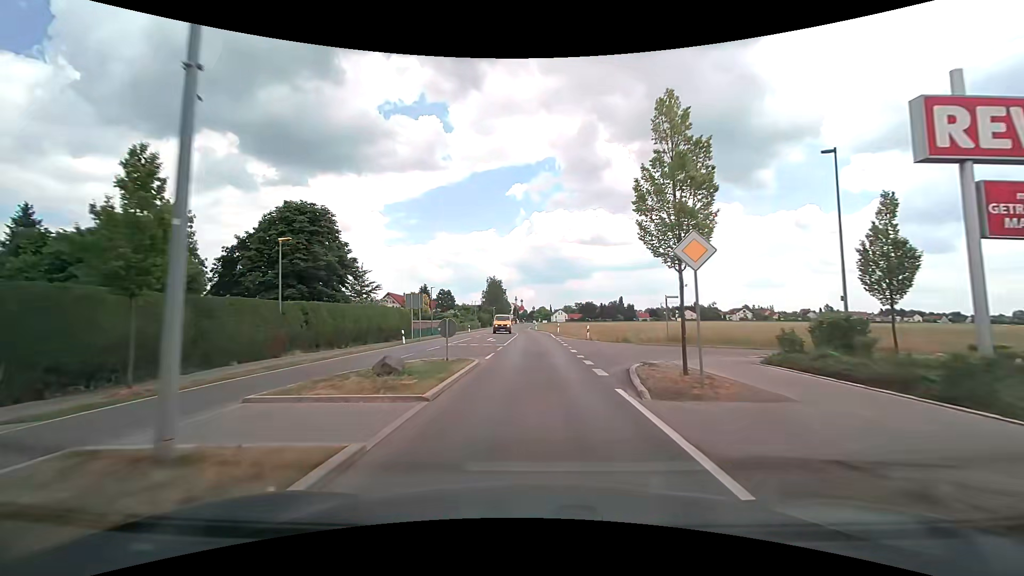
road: tertiary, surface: asphalt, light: Day
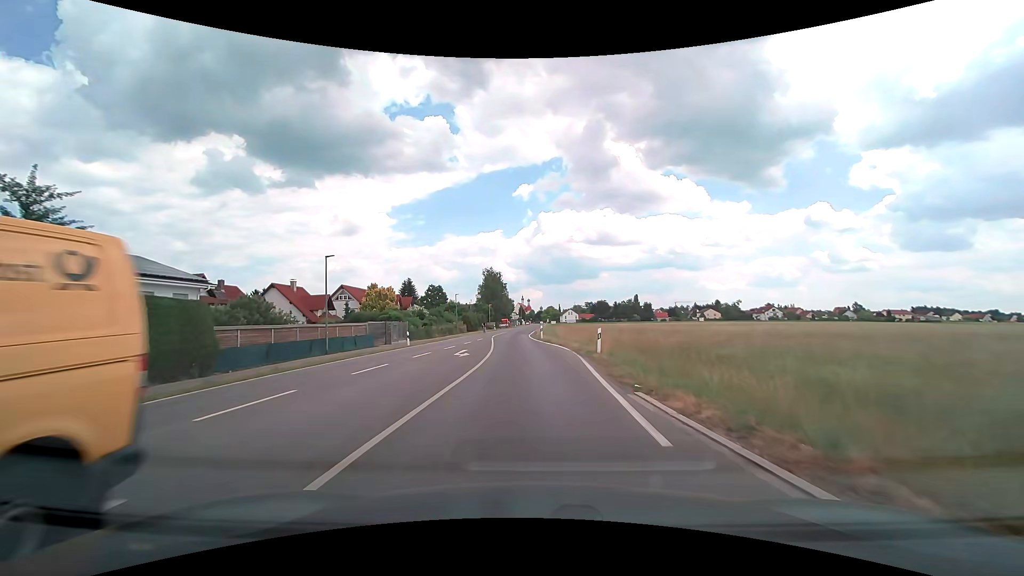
(+0.1, +33.9) m; -1°
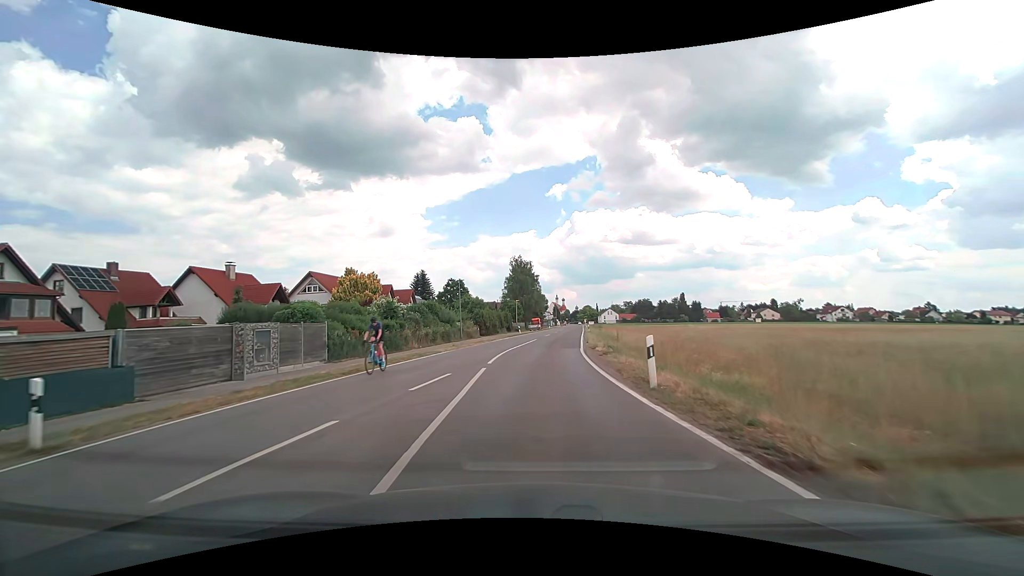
(-1.1, +27.6) m; -4°
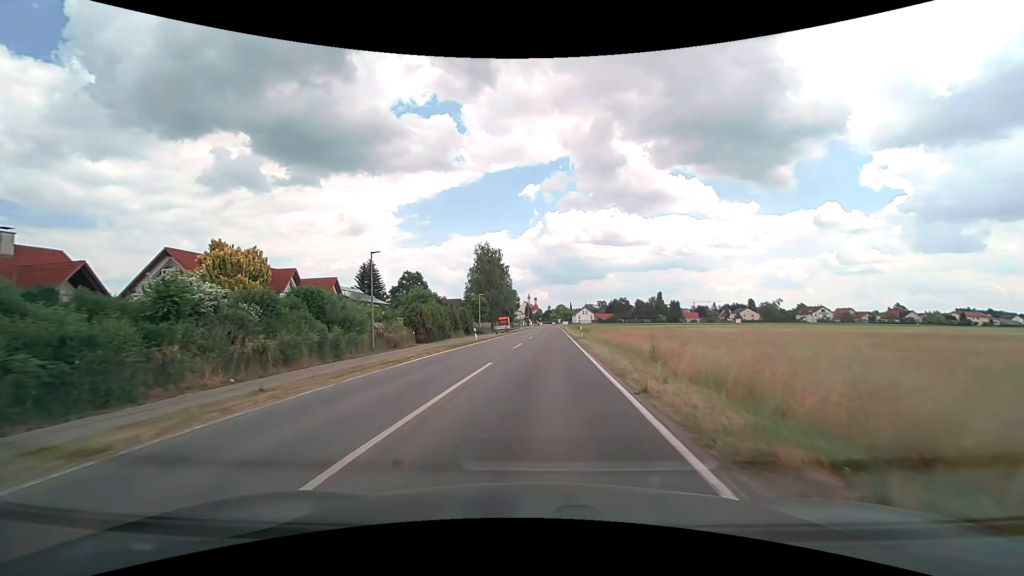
(+0.5, +21.1) m; +4°
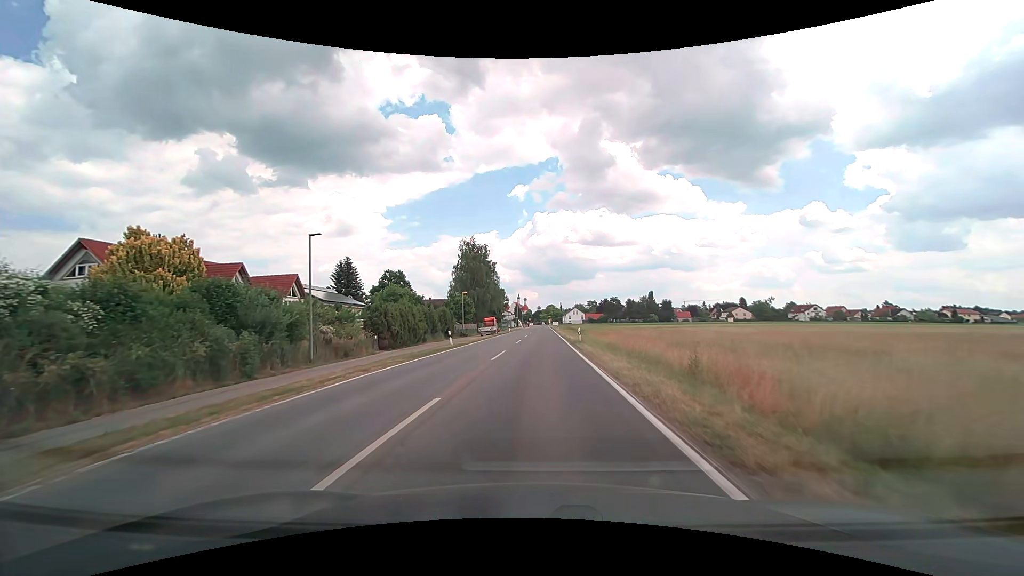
(+0.1, +7.1) m; +1°
(0, +10) (0, +20) (0, +30) (+1, +40) (+1, +50) (+1, +60) (+1, +70) (+1, +80) (+1, +90) (+1, +100) m
